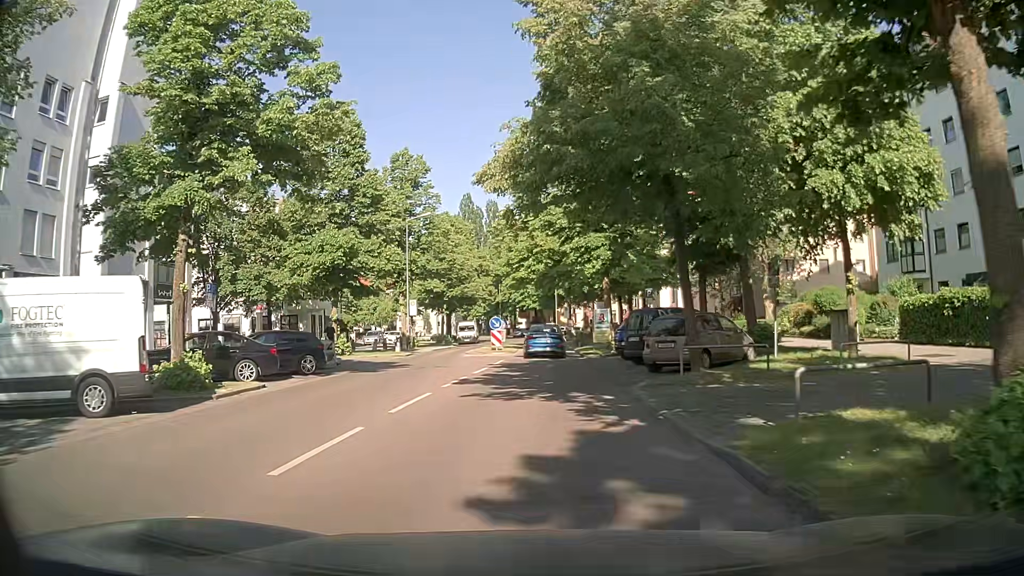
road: residential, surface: asphalt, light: Day
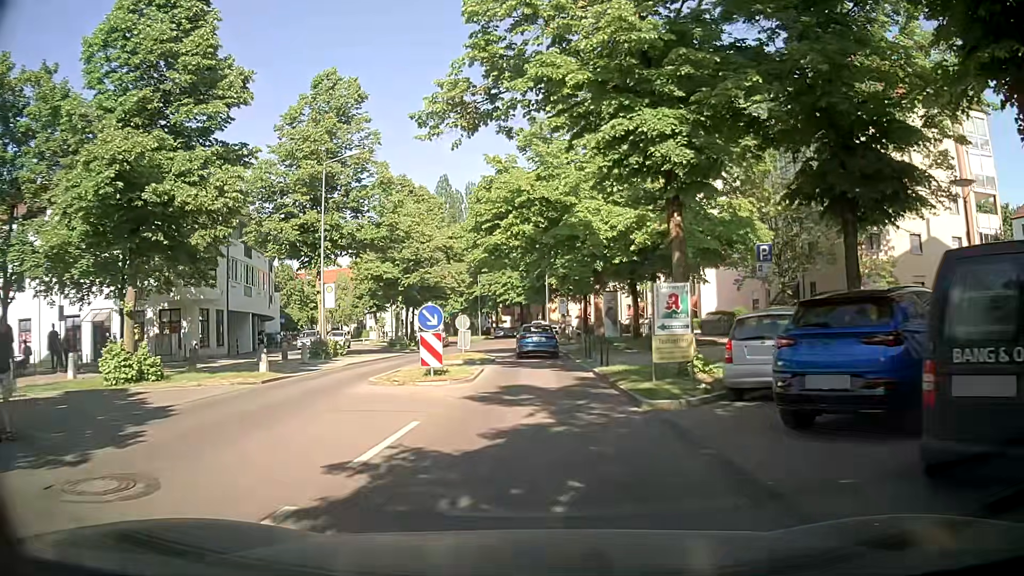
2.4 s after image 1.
(+0.3, +17.7) m; +3°
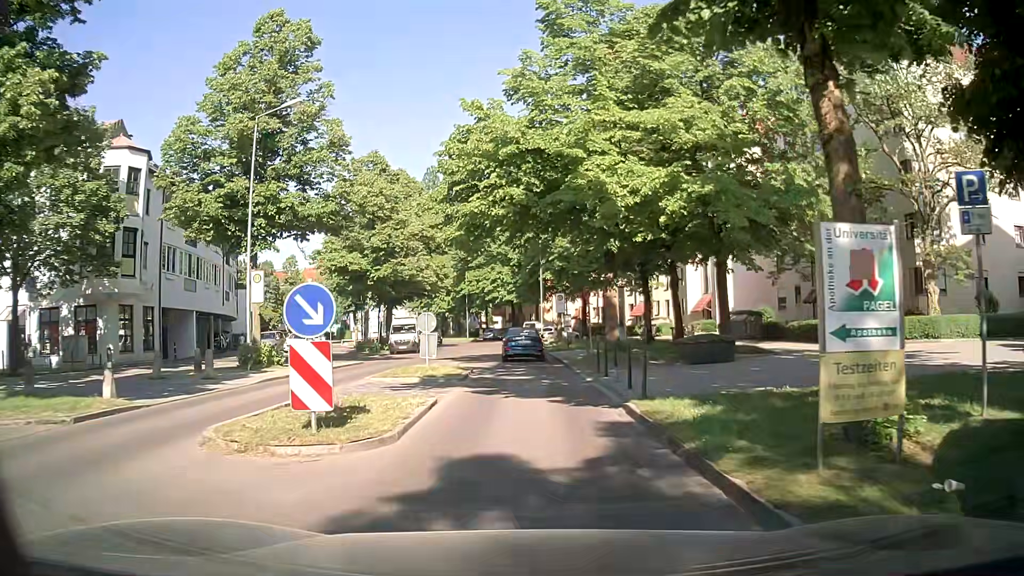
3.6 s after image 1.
(-0.1, +7.9) m; 0°
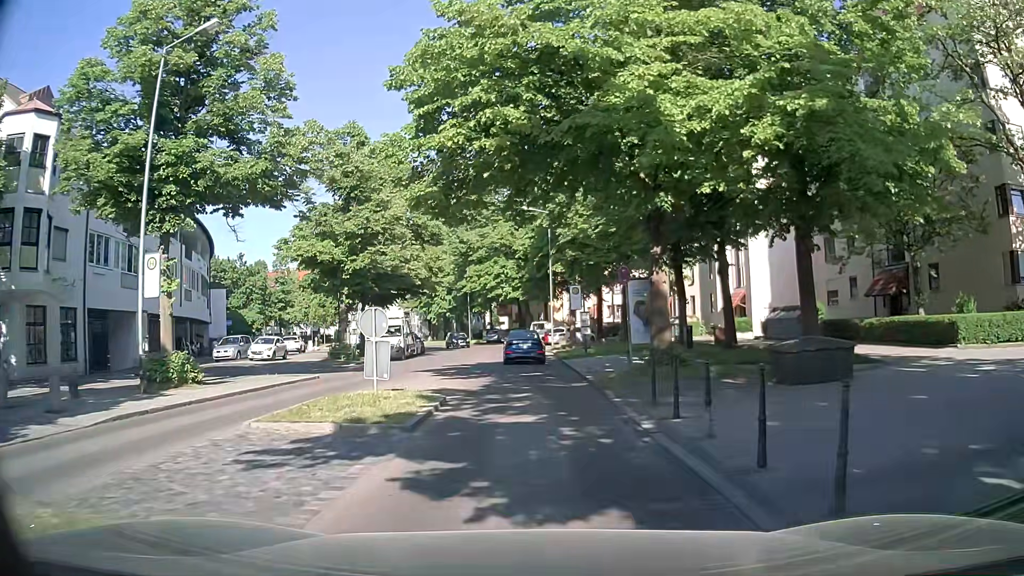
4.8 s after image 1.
(0.0, +7.8) m; -1°
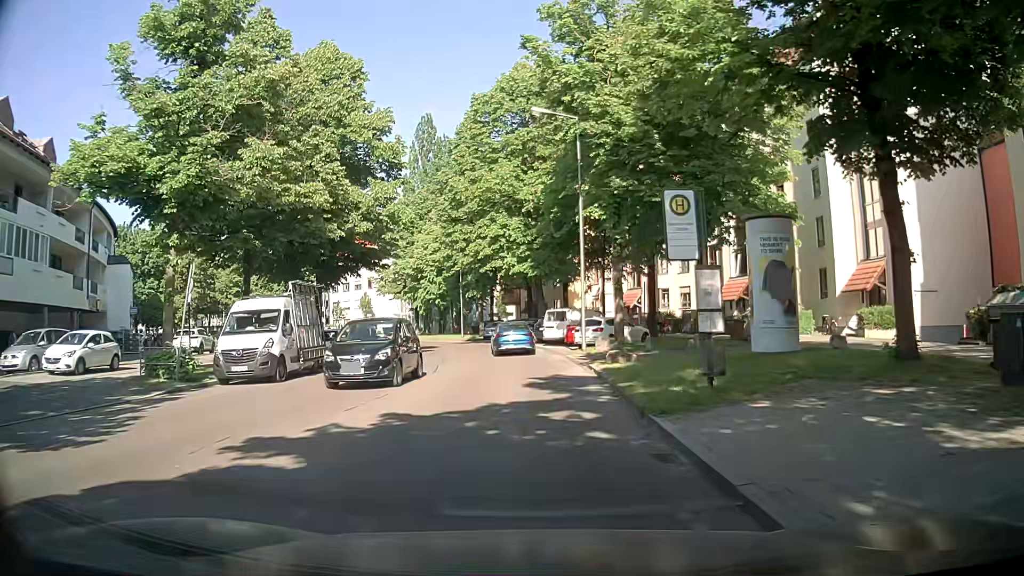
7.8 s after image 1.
(0.0, +20.7) m; 0°
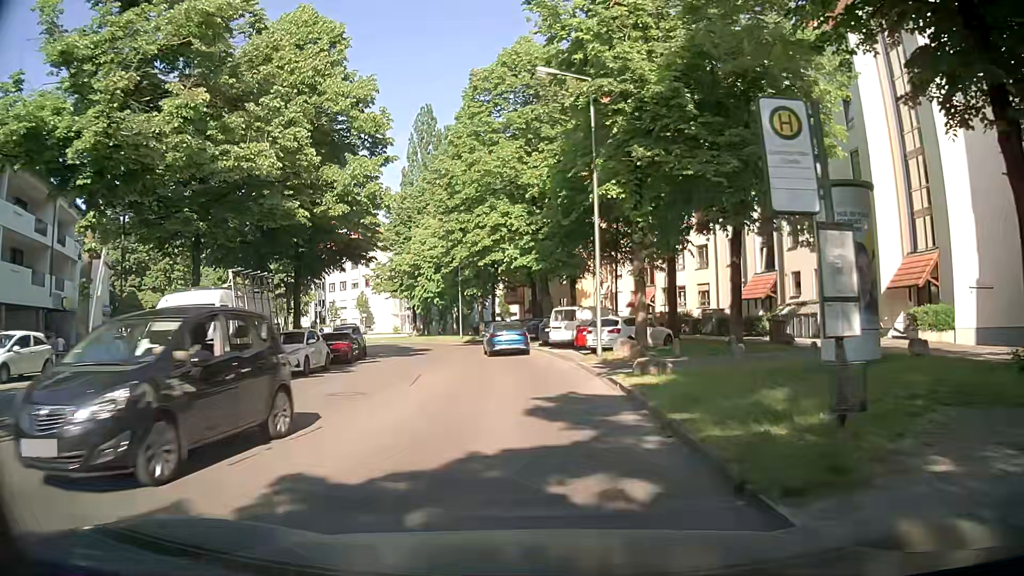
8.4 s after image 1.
(0.0, +4.5) m; -1°
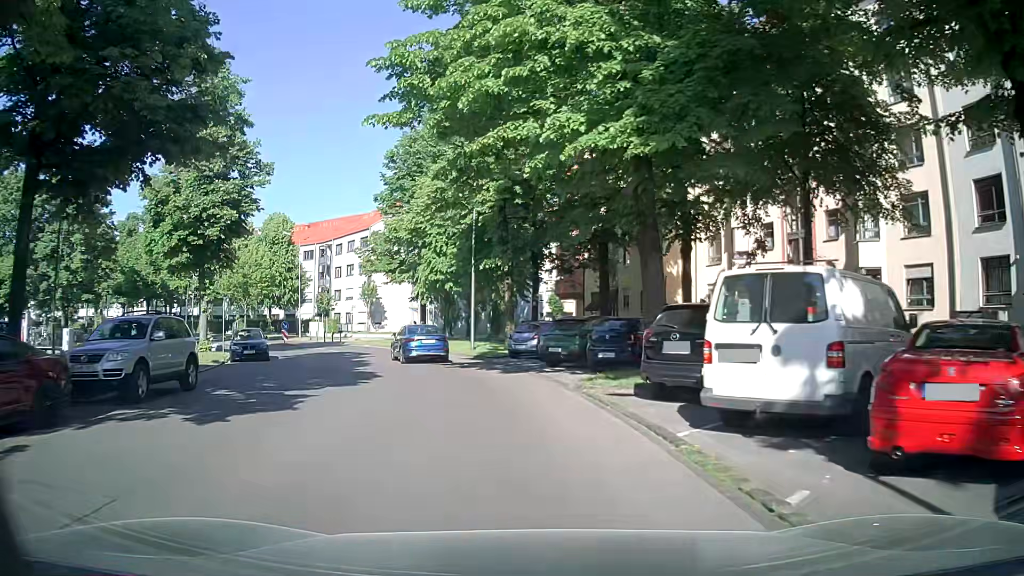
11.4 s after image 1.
(-0.6, +24.1) m; -4°
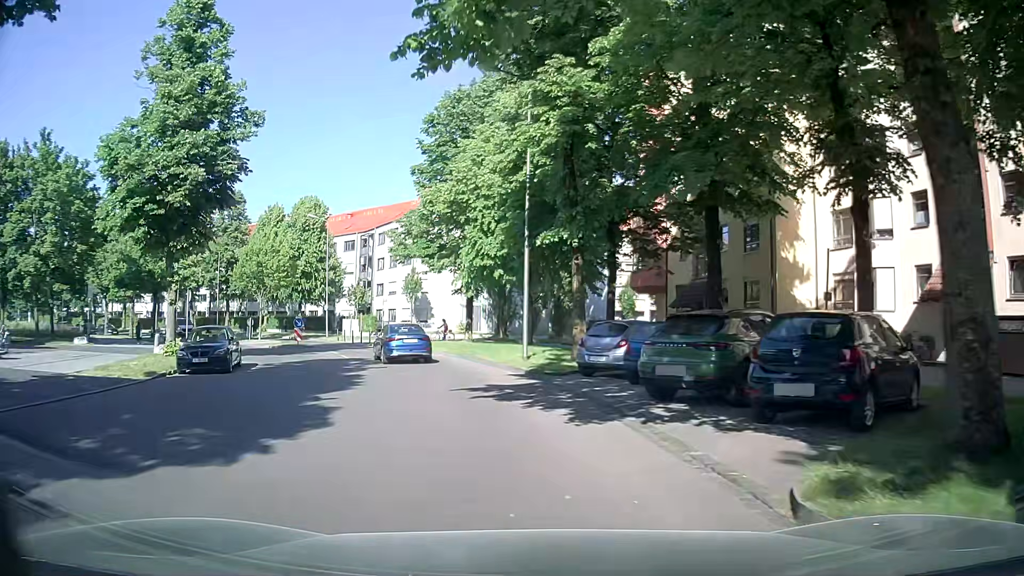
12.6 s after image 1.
(-0.4, +9.5) m; -6°
(0, +10) (-2, +20) (-5, +29) (-9, +39) (-14, +47) (-20, +55) (-27, +62) (-34, +69) (-43, +74) (-52, +78) m
